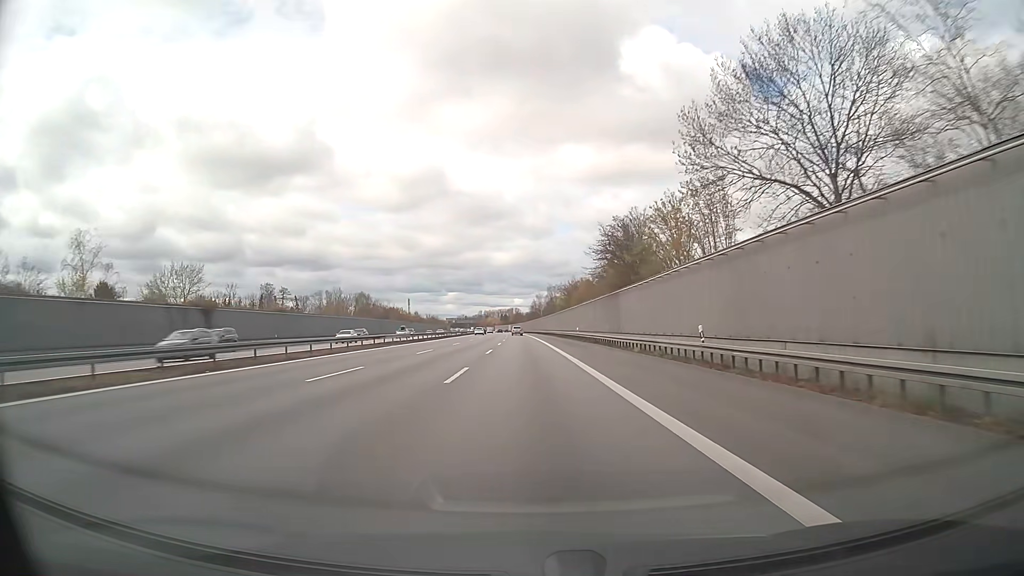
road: motorway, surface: asphalt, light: Day
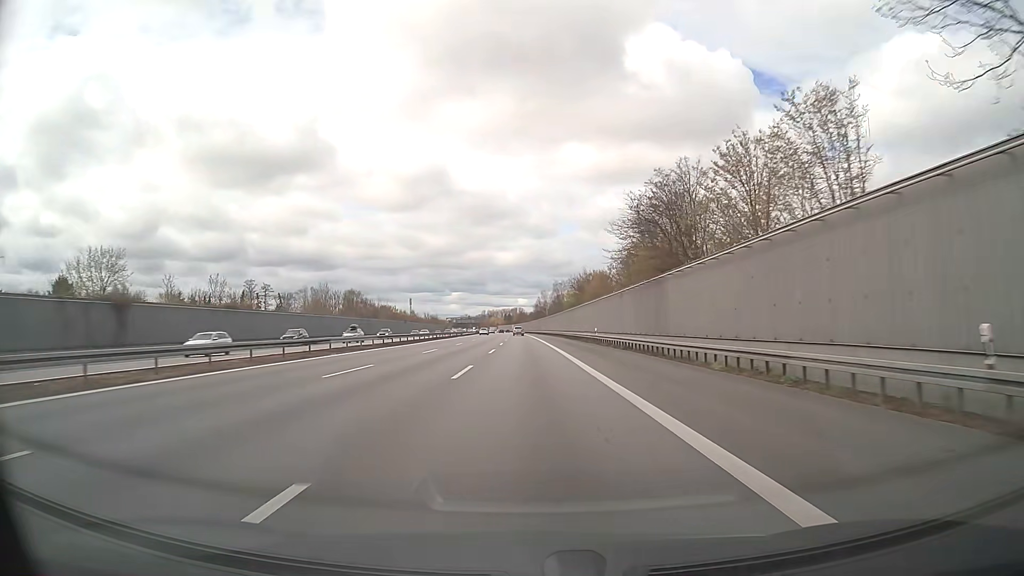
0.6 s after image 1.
(-0.1, +16.7) m; 0°
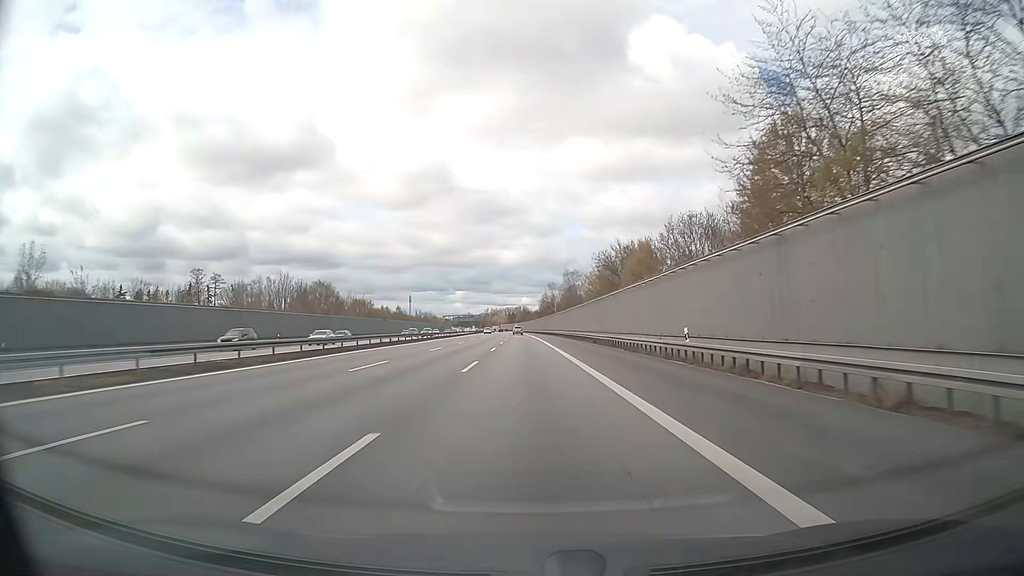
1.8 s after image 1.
(-0.1, +33.3) m; 0°
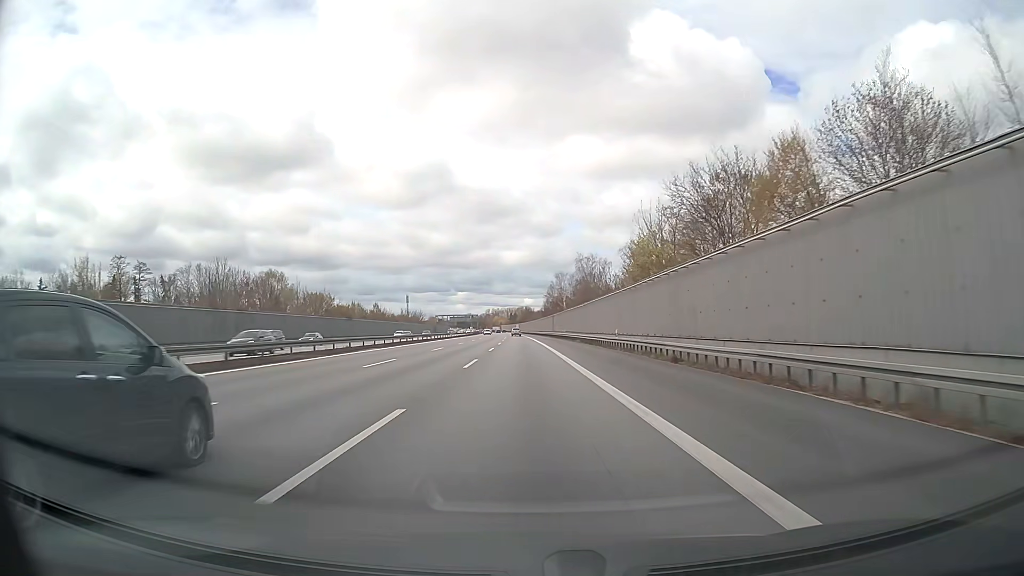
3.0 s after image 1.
(0.0, +33.3) m; 0°
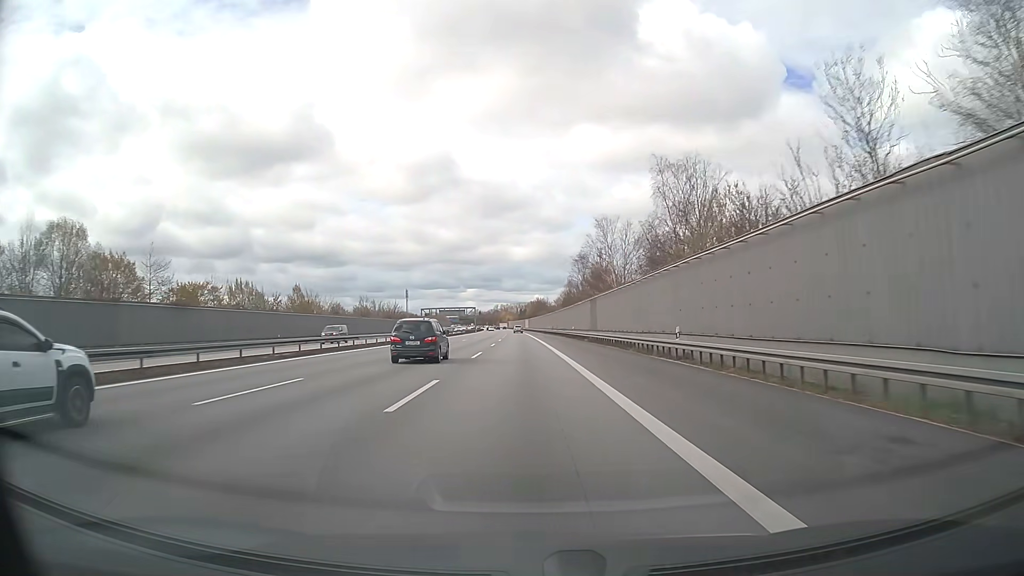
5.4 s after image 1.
(-0.7, +66.7) m; -1°
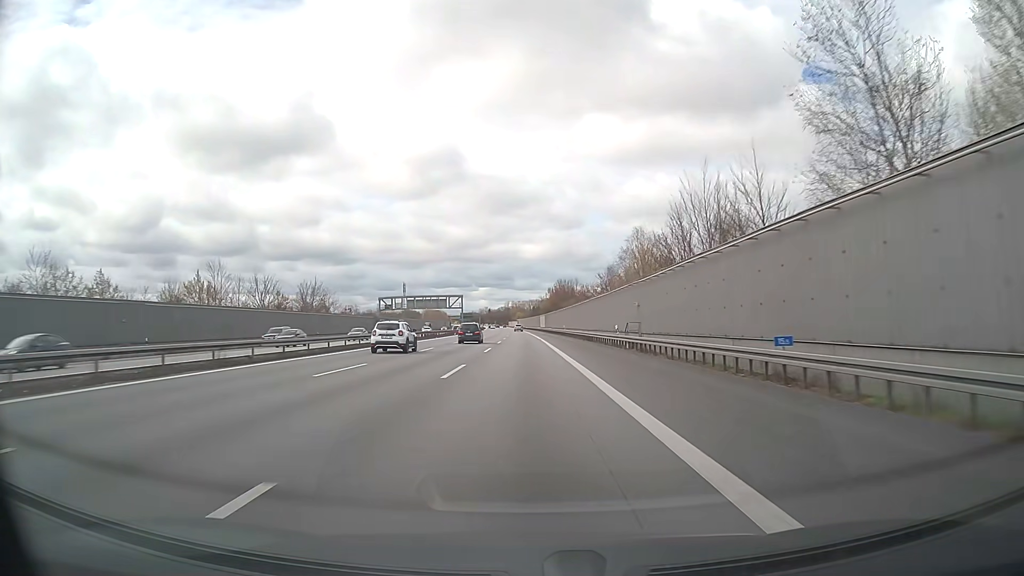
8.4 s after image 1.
(-0.9, +83.2) m; -1°
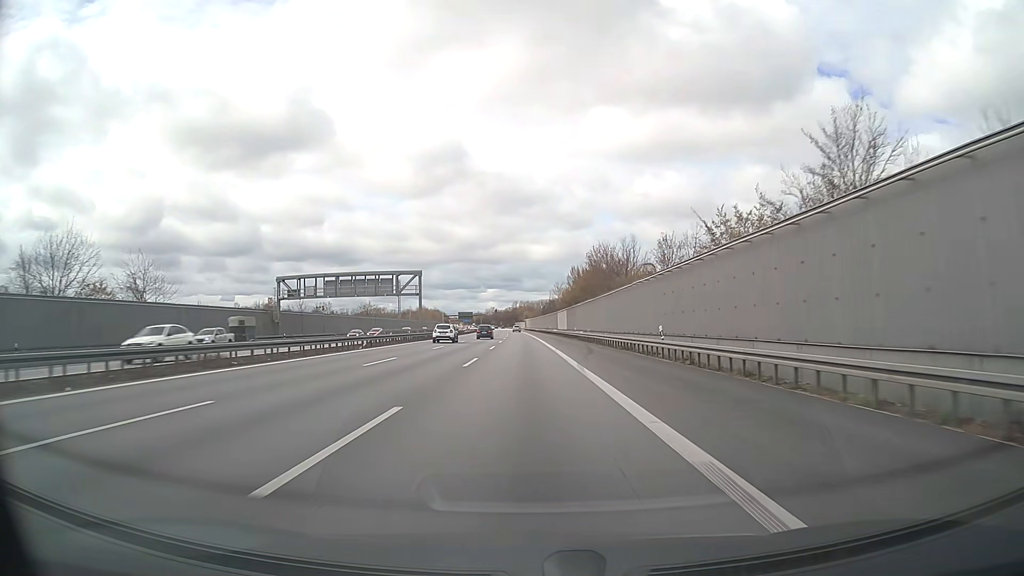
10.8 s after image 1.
(-0.4, +66.6) m; -1°
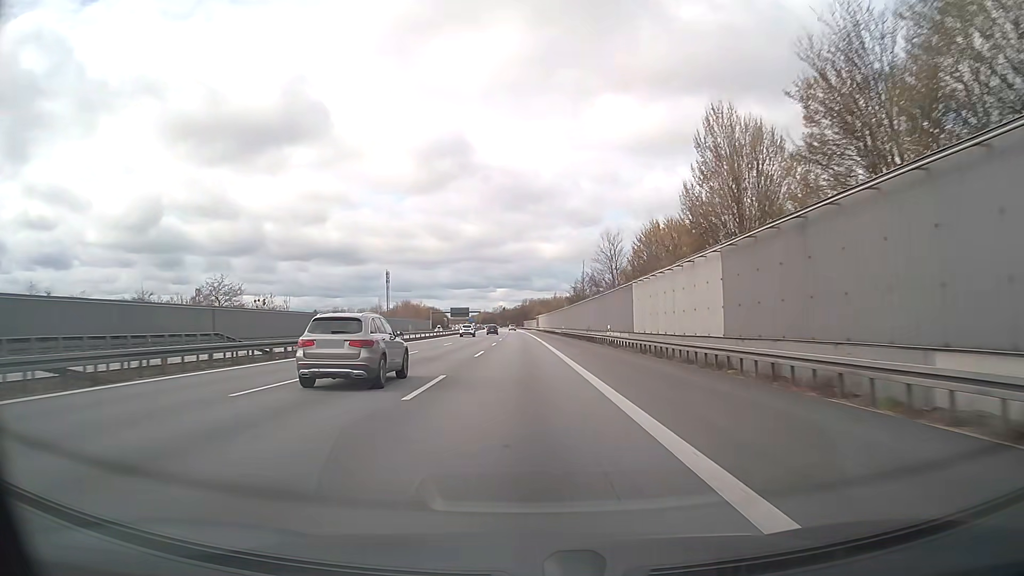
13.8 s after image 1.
(-0.8, +83.1) m; -1°
(0, +10) (0, +20) (0, +30) (0, +40) (0, +50) (0, +60) (-1, +70) (-1, +80) (-1, +90) (-1, +100) m
